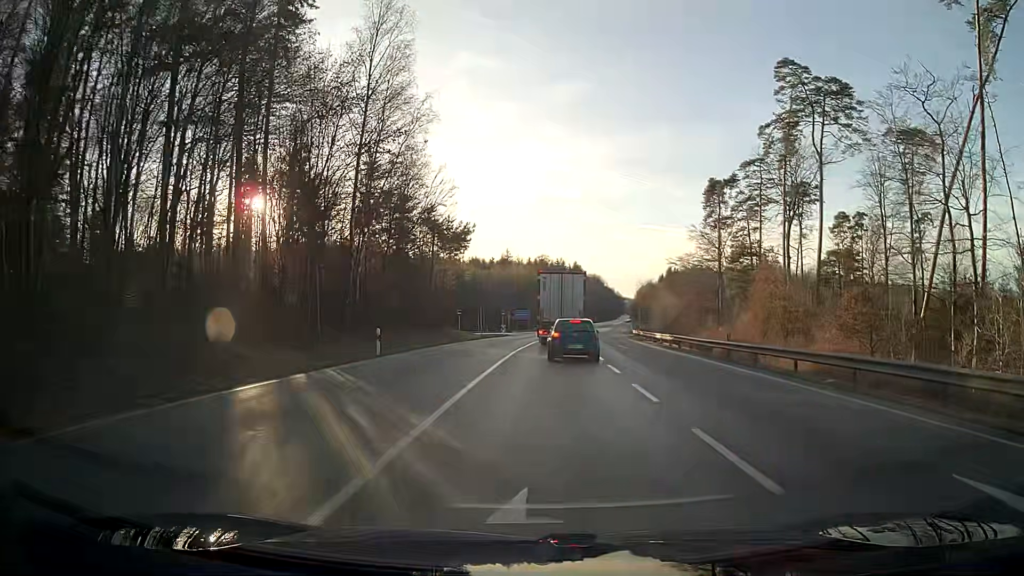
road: secondary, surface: asphalt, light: Day
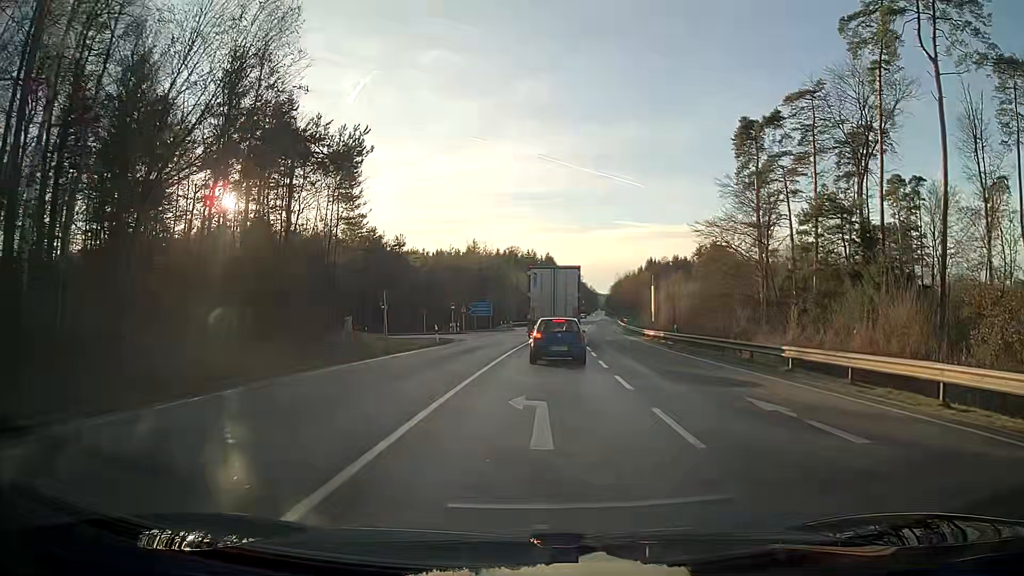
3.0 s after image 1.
(+0.8, +28.5) m; +3°
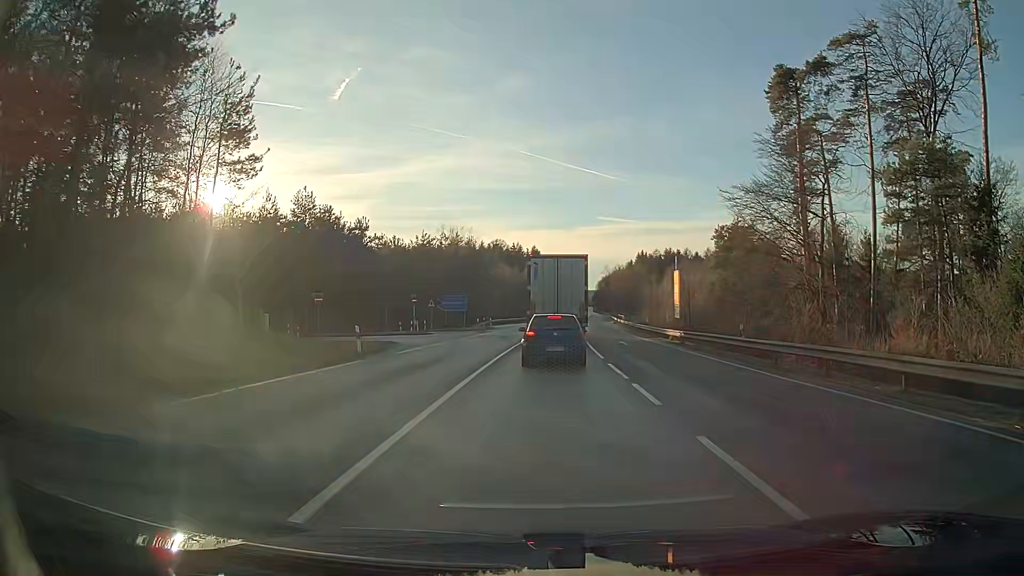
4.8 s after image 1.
(+0.2, +14.7) m; +1°
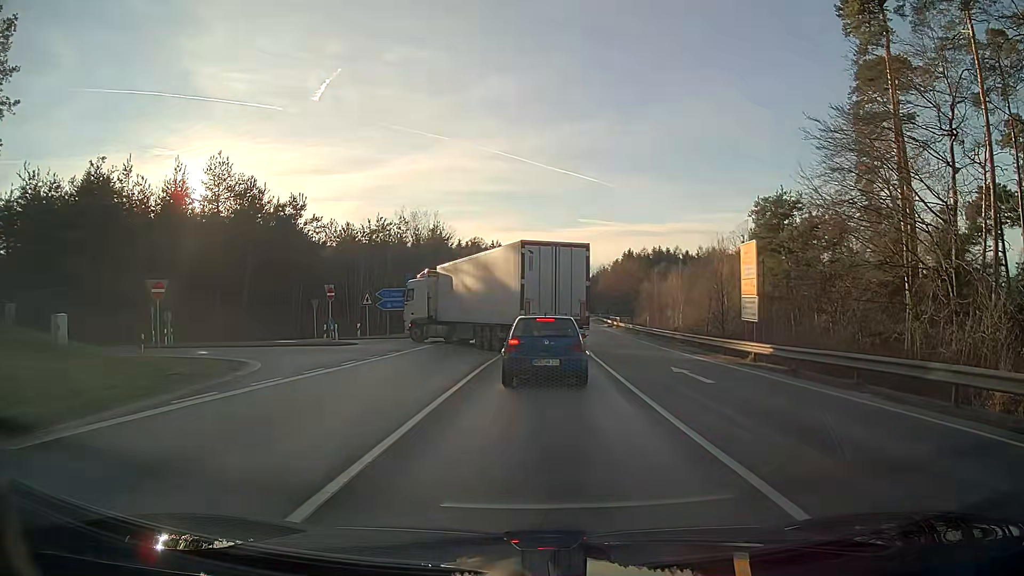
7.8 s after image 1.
(+0.2, +17.9) m; +1°
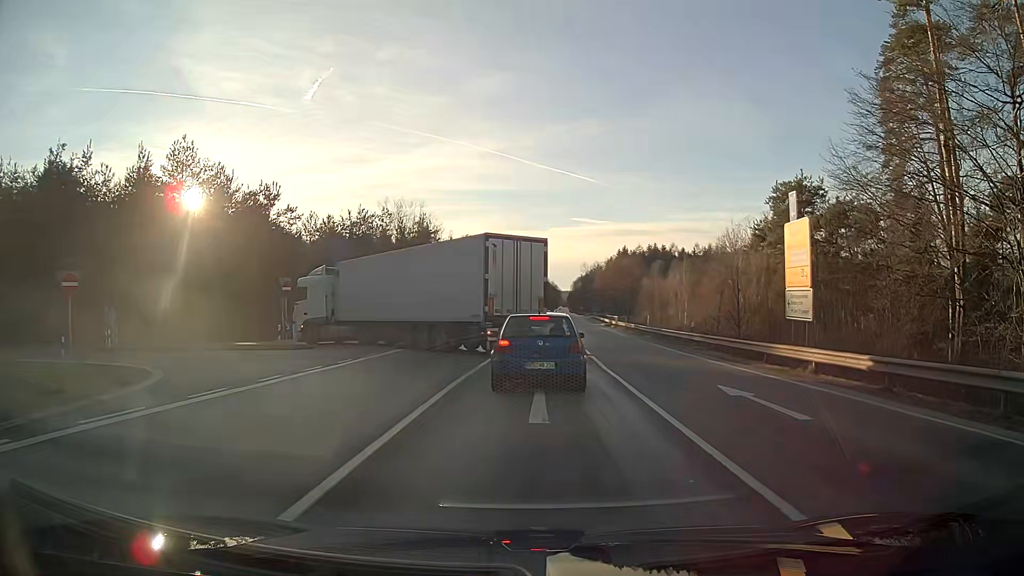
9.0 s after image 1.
(0.0, +5.6) m; 0°
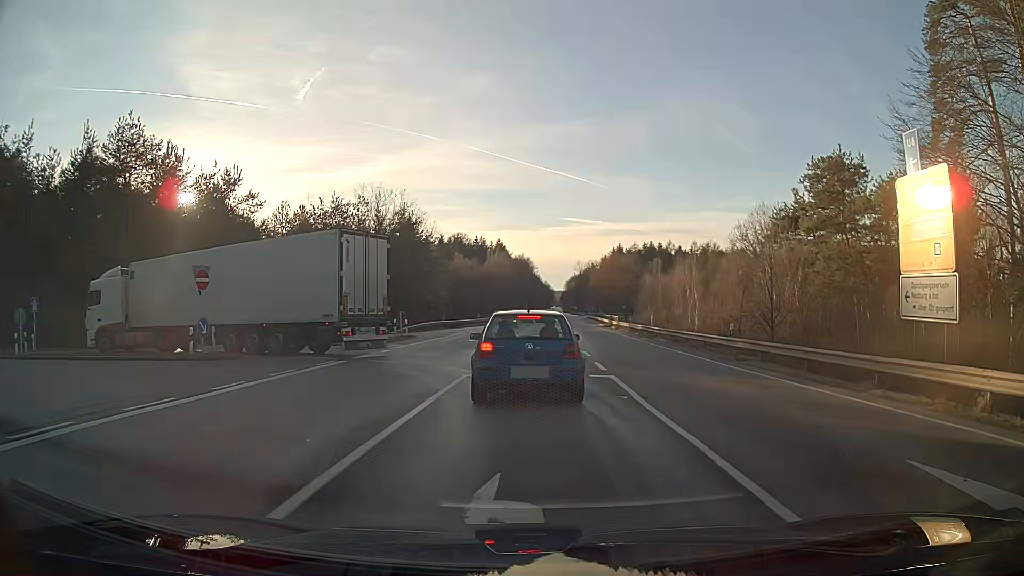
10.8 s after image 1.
(+0.1, +7.7) m; +1°
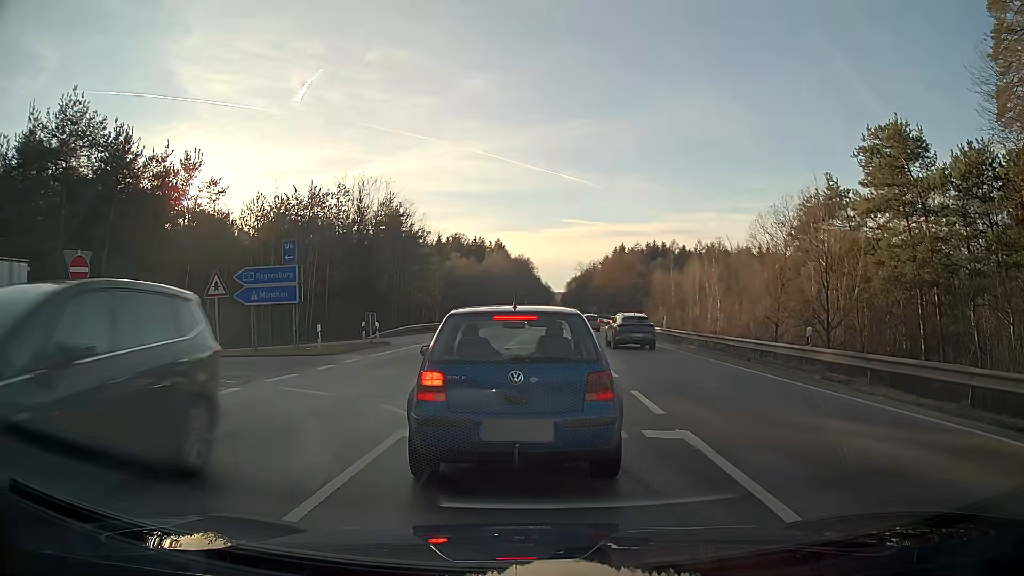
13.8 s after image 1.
(0.0, +7.1) m; +1°
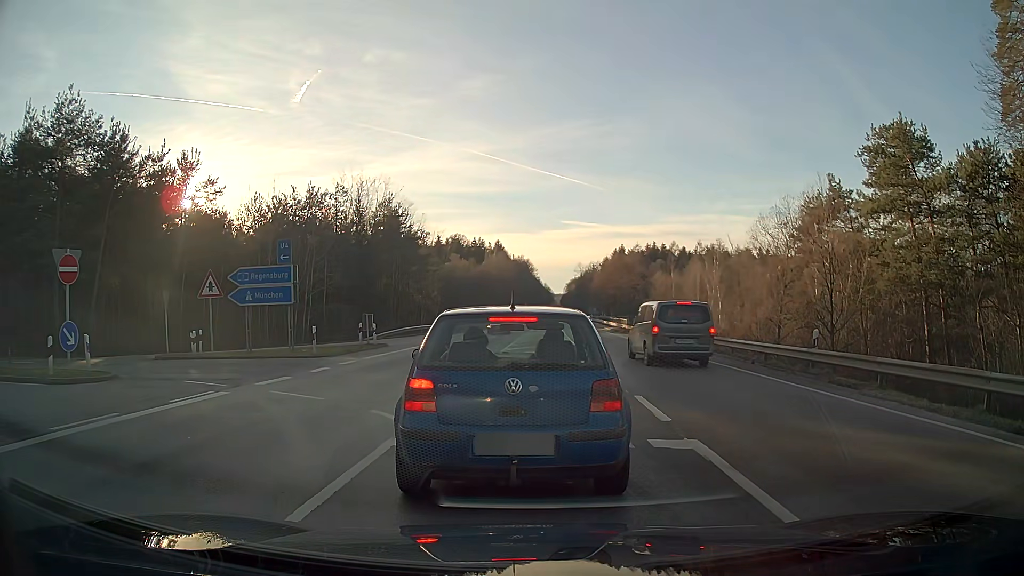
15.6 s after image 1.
(0.0, +0.5) m; 0°
